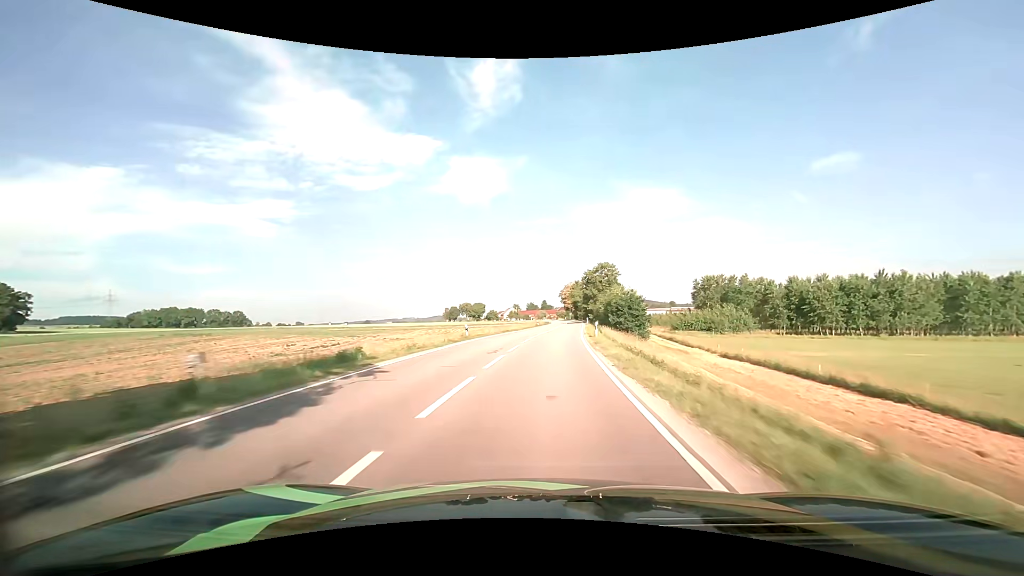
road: secondary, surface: asphalt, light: Day
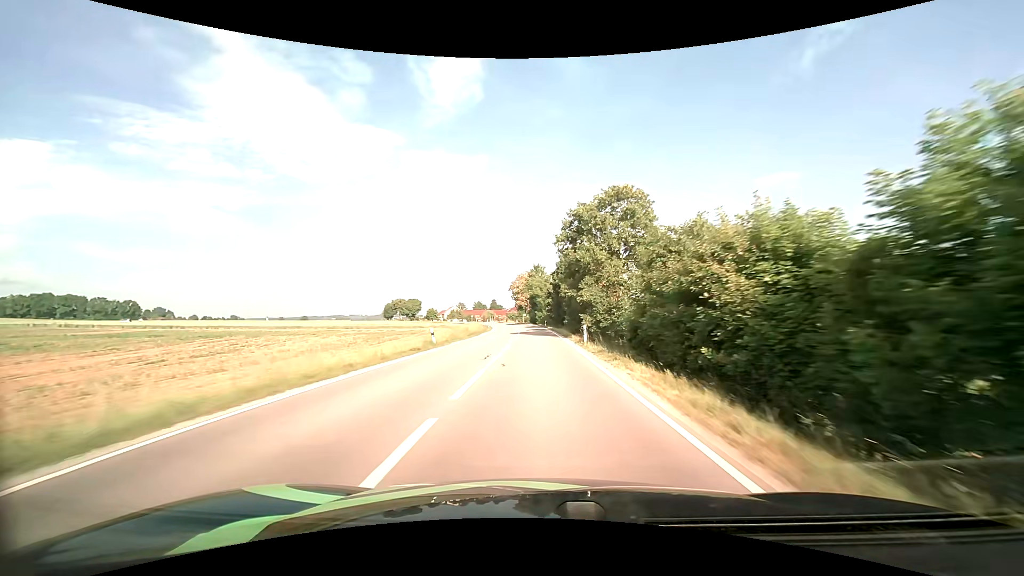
(+2.2, +52.6) m; +5°
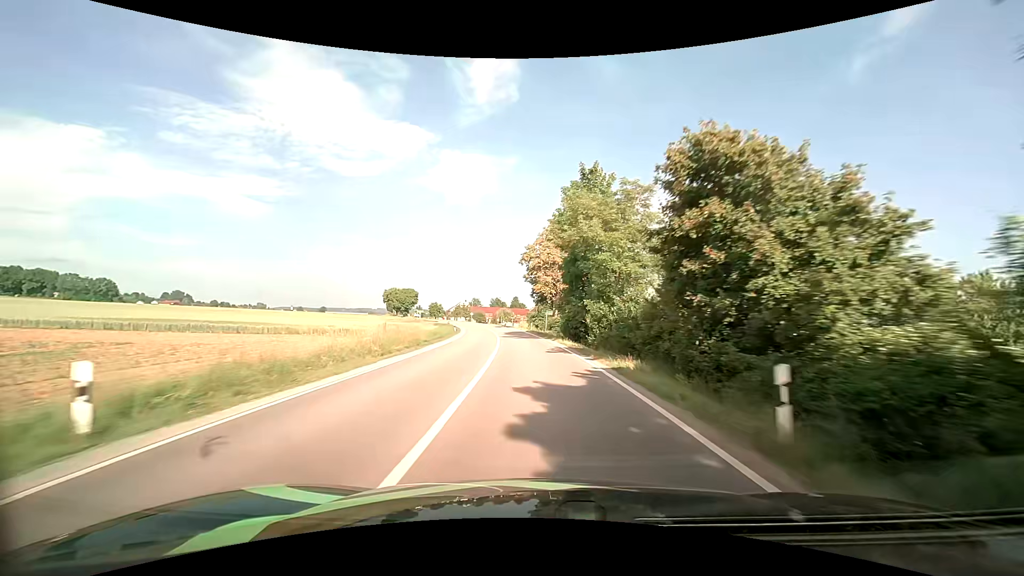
(-1.3, +64.5) m; -3°
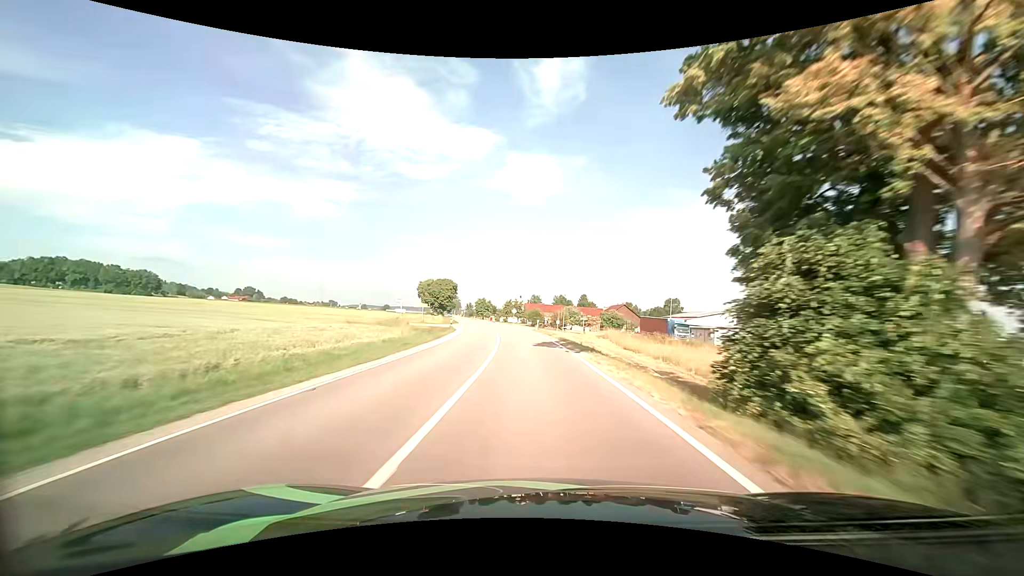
(-2.8, +52.5) m; -7°
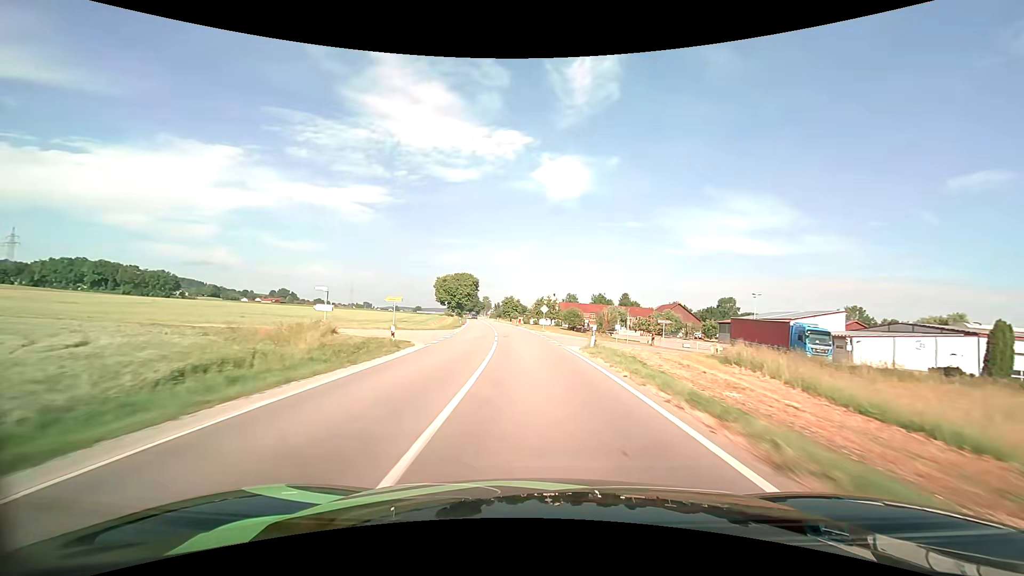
(-0.9, +27.3) m; -4°
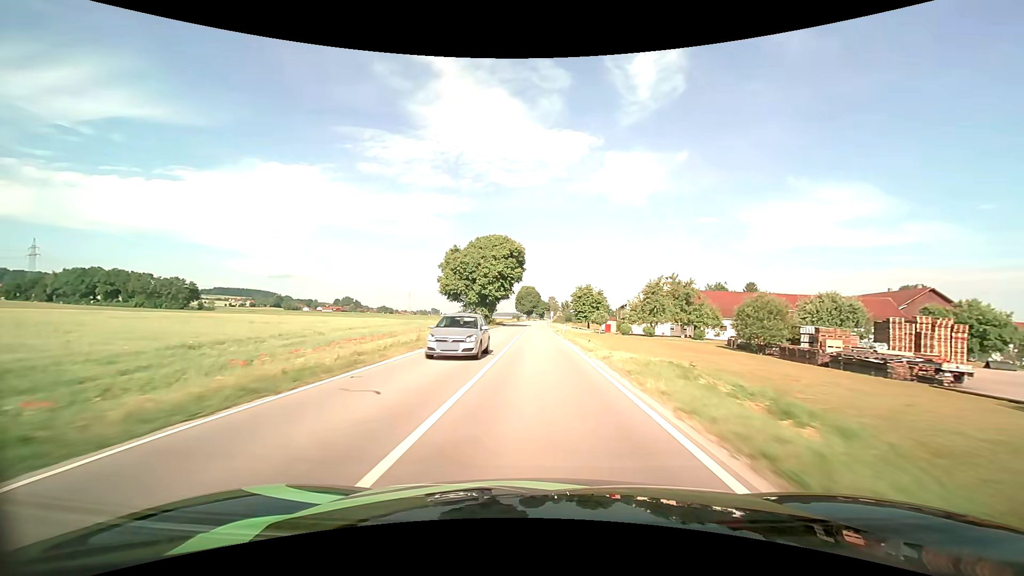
(-5.1, +70.0) m; -8°
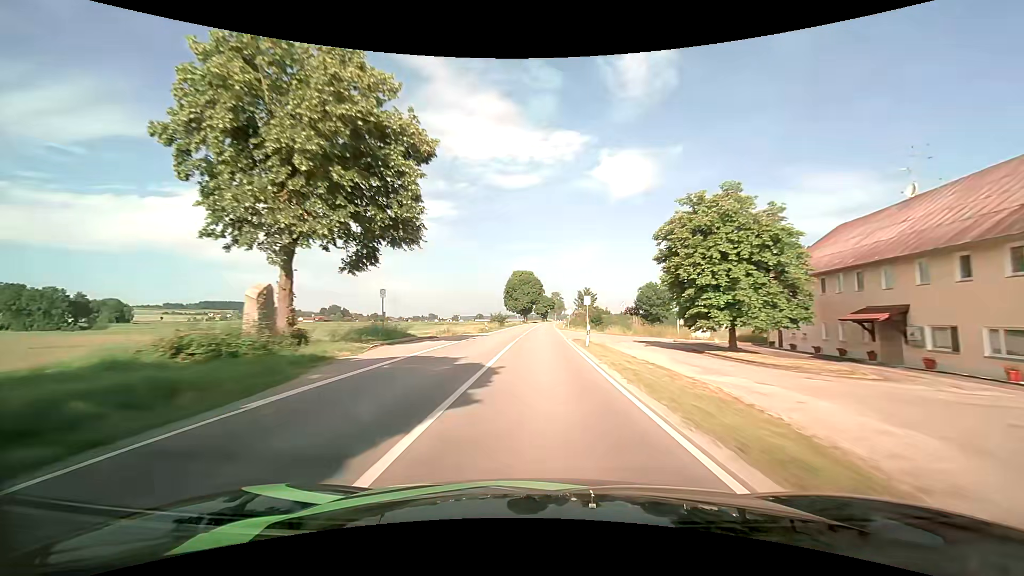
(-0.3, +73.9) m; 0°
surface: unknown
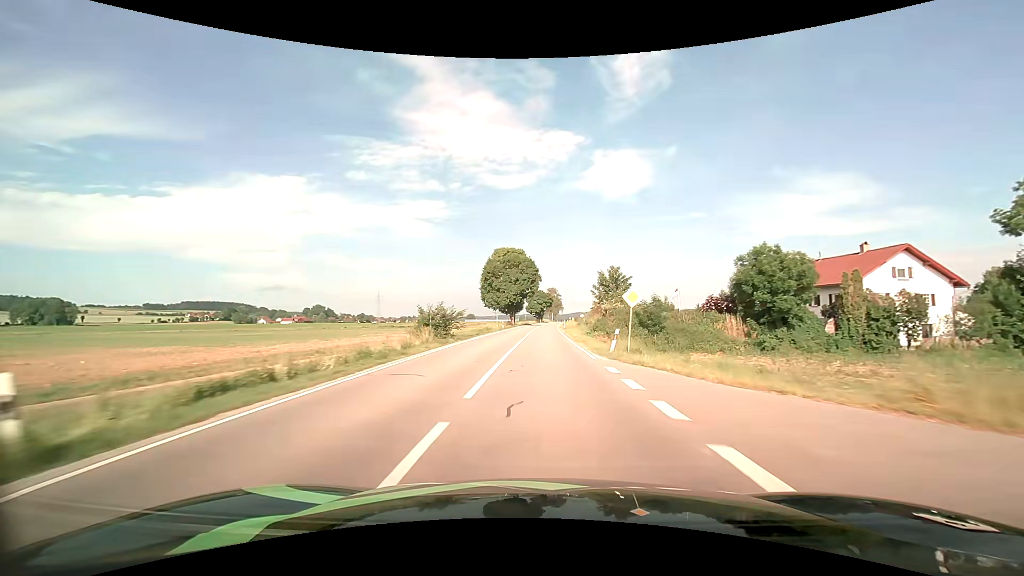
(0.0, +44.9) m; +1°
(0, +10) (0, +20) (0, +30) (0, +40) (0, +50) (+1, +60) (+1, +70) (+1, +80) (+2, +90) (+2, +100) m
